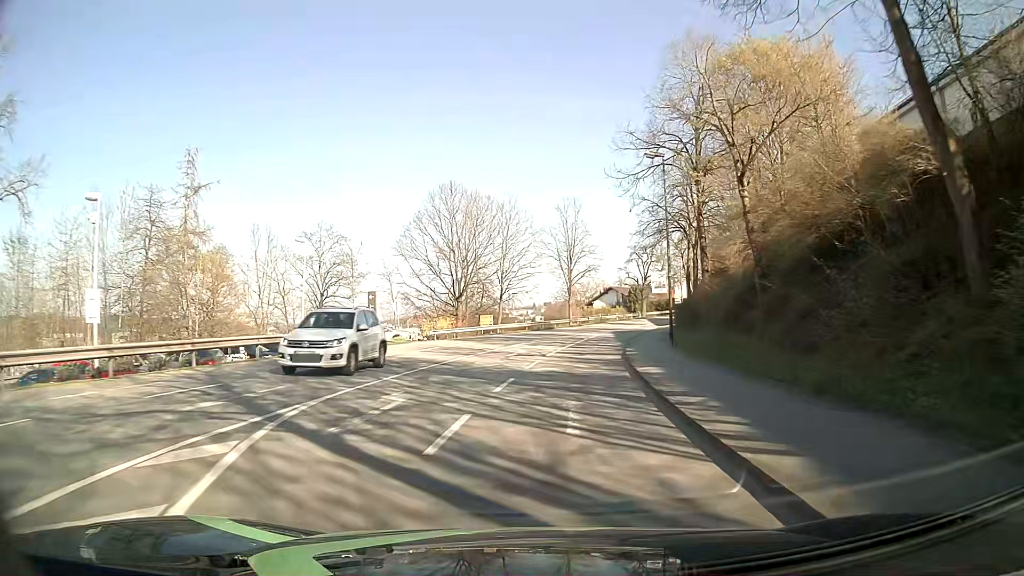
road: tertiary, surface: asphalt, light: Day
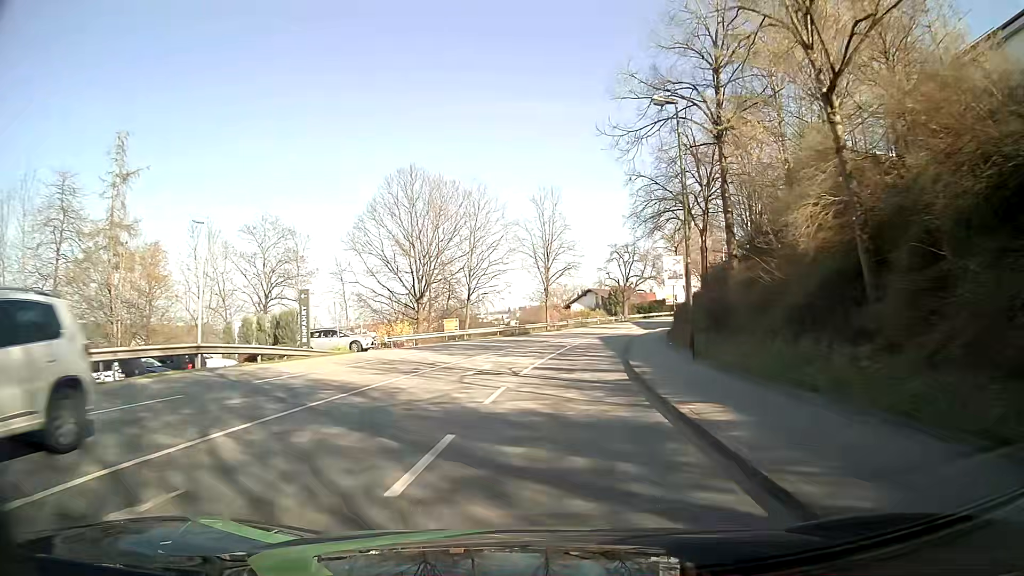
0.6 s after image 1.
(0.0, +7.5) m; +1°
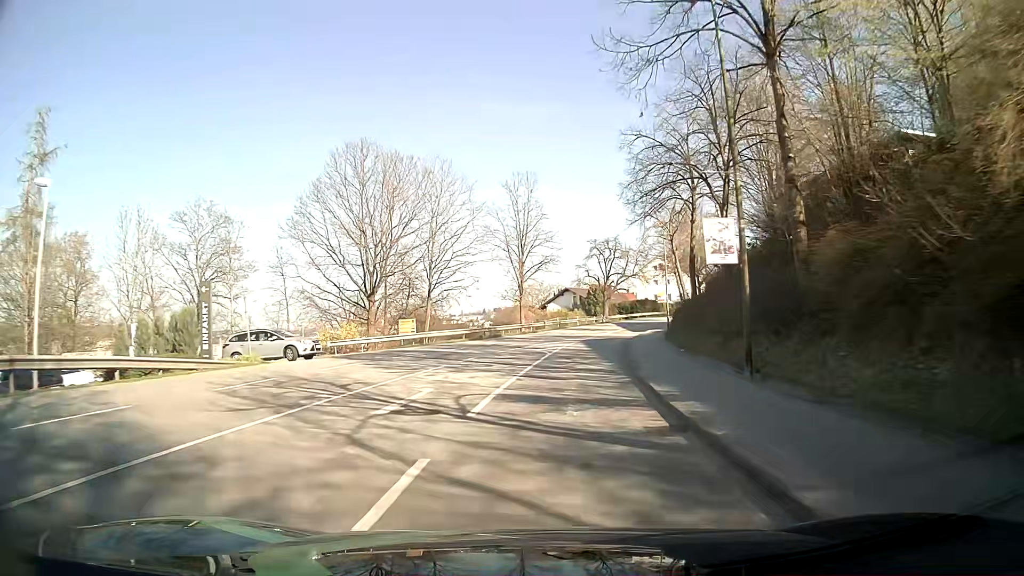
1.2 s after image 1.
(+0.2, +7.5) m; +3°
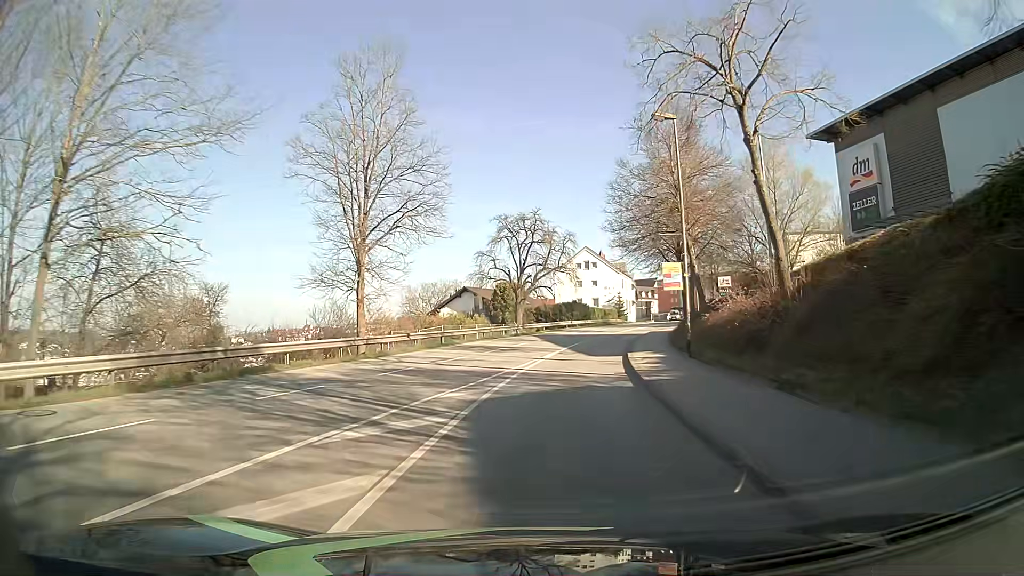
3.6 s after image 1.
(+1.9, +30.0) m; +8°
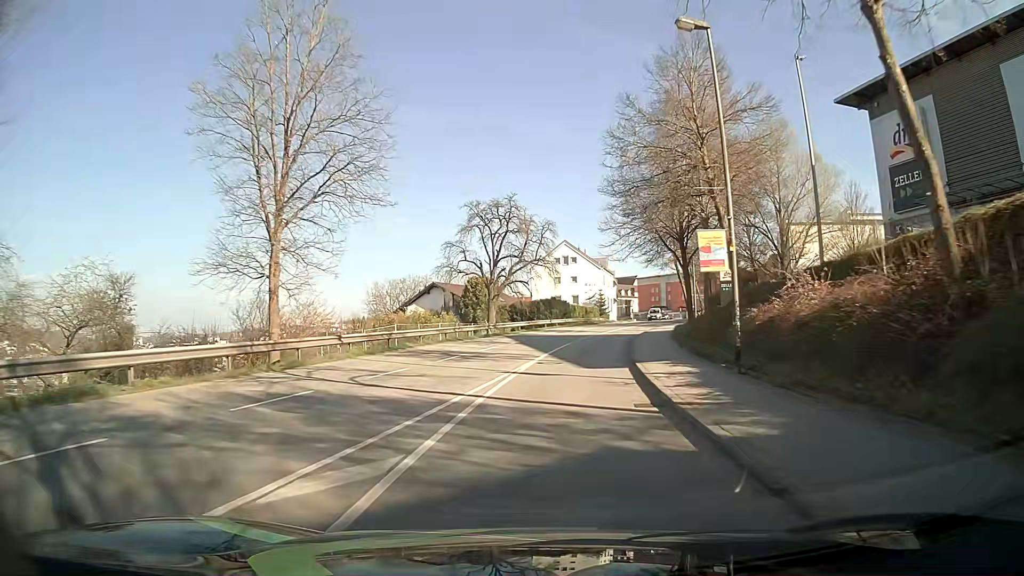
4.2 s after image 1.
(0.0, +7.5) m; +1°
(0, +10) (+1, +20) (+2, +30) (+4, +40) (+7, +49) (+10, +59) (+13, +68) (+16, +78) (+19, +87) (+23, +97) m
